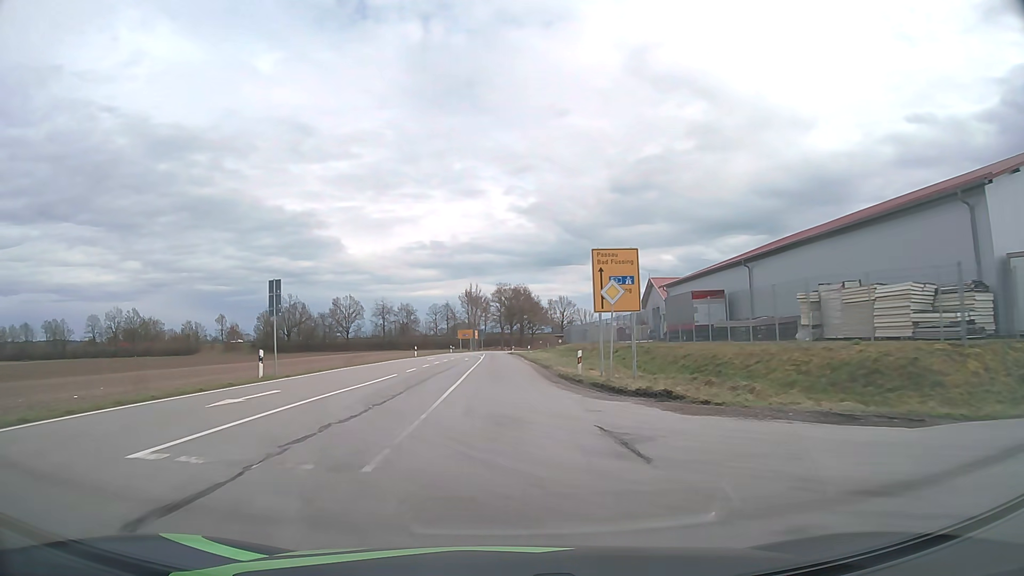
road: tertiary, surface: asphalt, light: Day
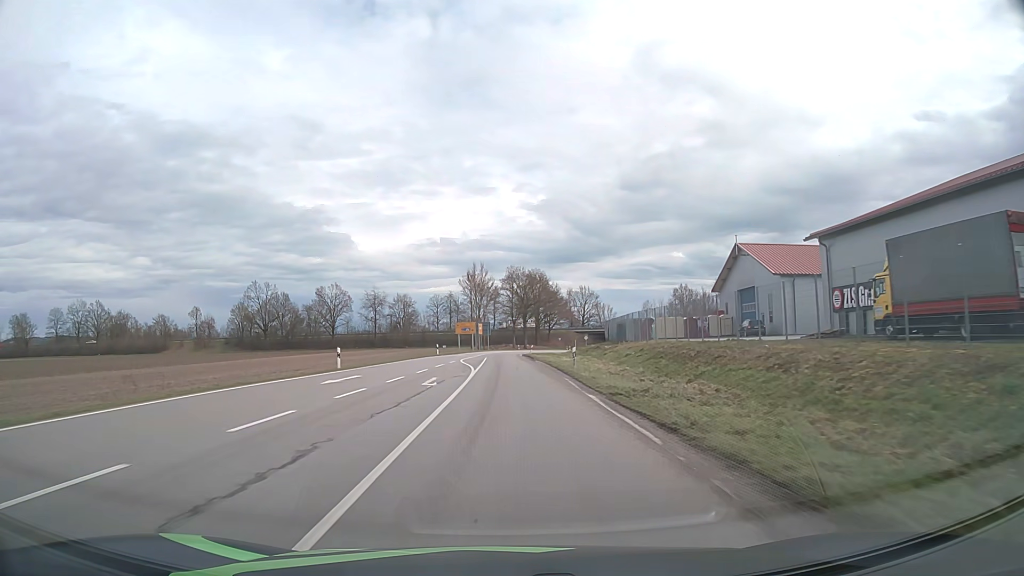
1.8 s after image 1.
(-0.4, +33.0) m; -1°
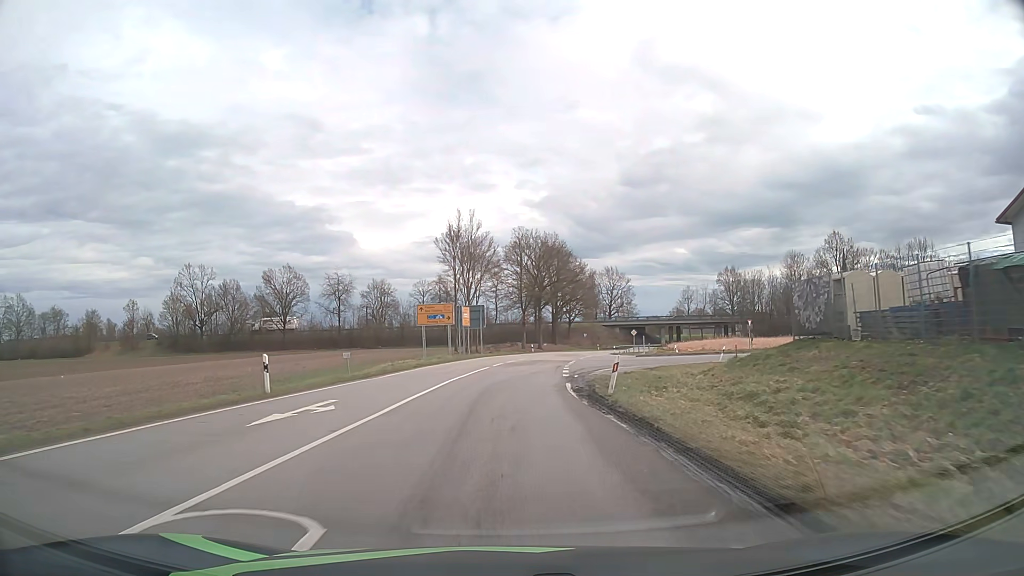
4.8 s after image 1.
(-0.1, +46.7) m; -1°
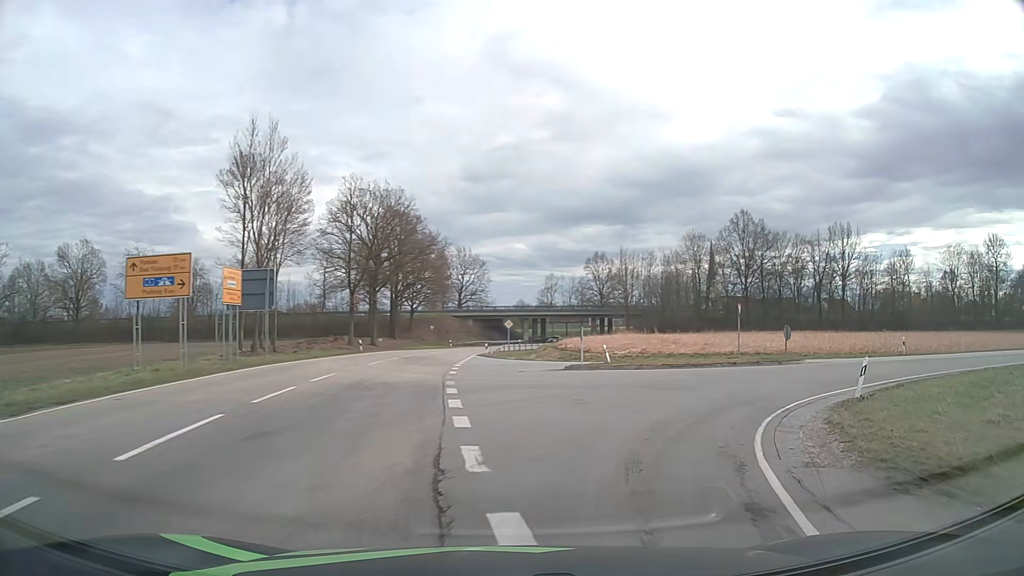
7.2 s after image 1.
(+1.2, +27.0) m; +12°
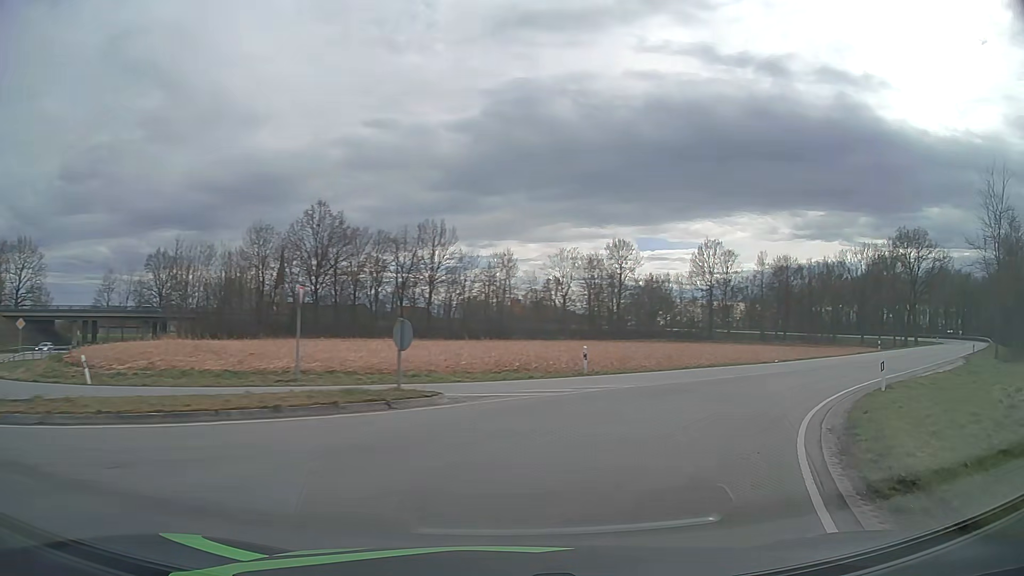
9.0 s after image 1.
(+4.8, +15.0) m; +37°
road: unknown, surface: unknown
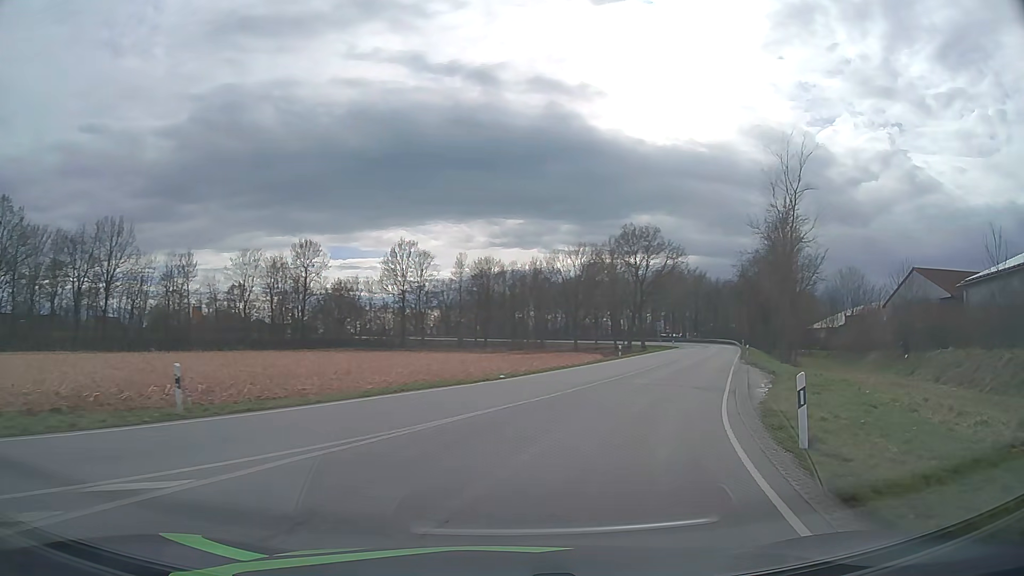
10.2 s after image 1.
(+2.7, +11.3) m; +26°
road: primary_link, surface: asphalt
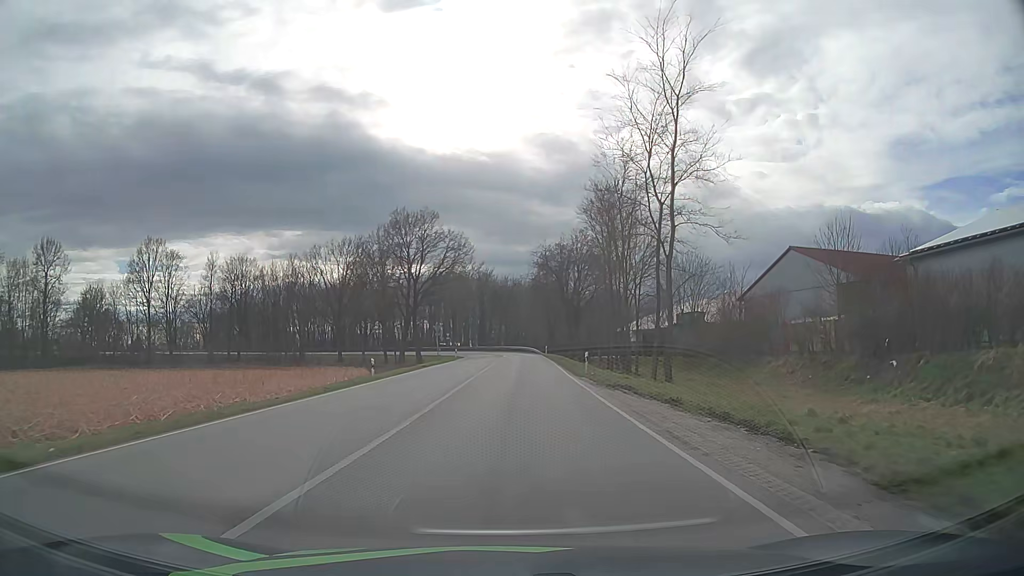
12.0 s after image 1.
(+4.4, +20.2) m; +20°
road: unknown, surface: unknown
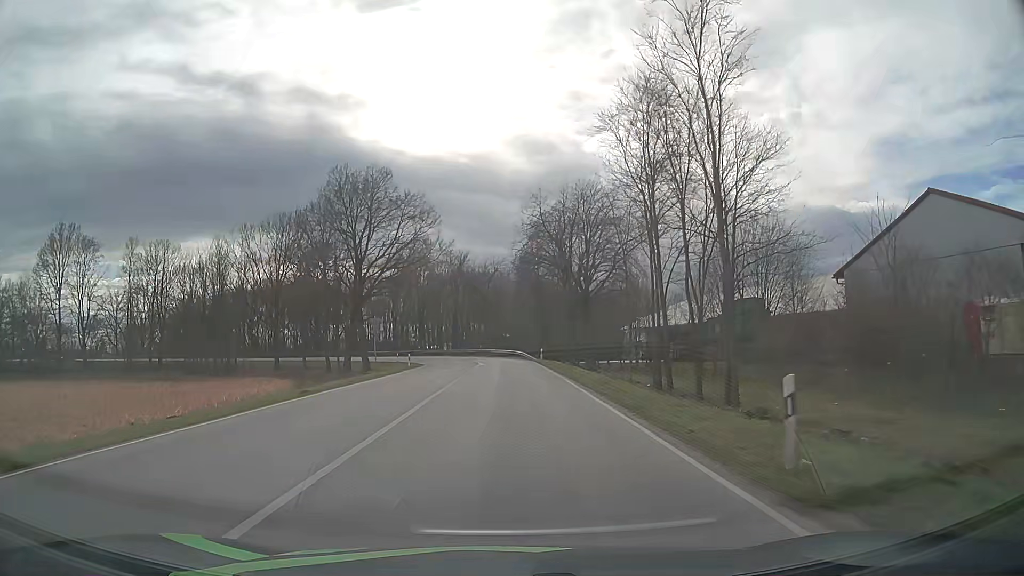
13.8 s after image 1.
(+0.5, +24.7) m; +1°
